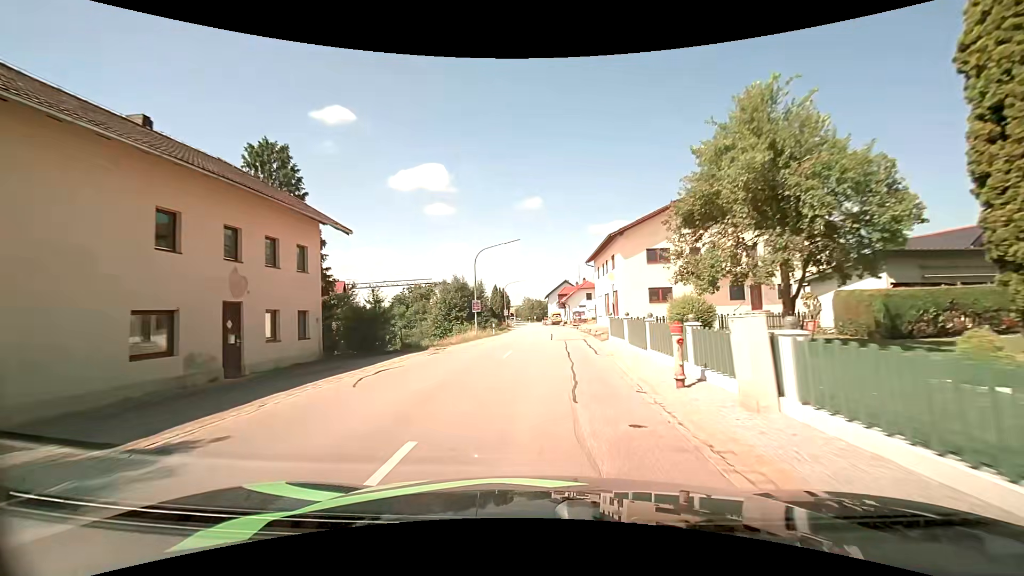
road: secondary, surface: asphalt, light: Day
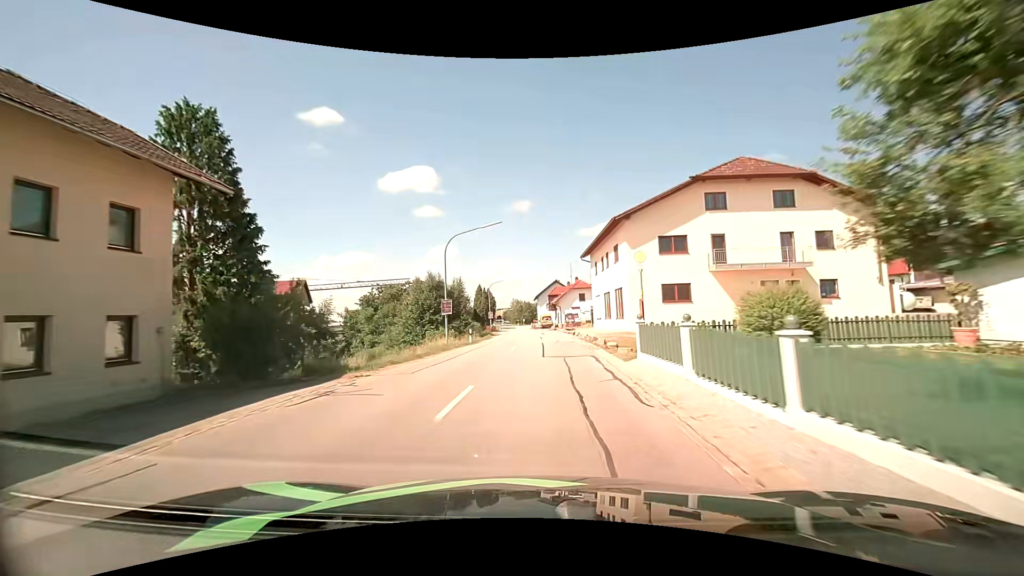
(+0.1, +8.1) m; +2°
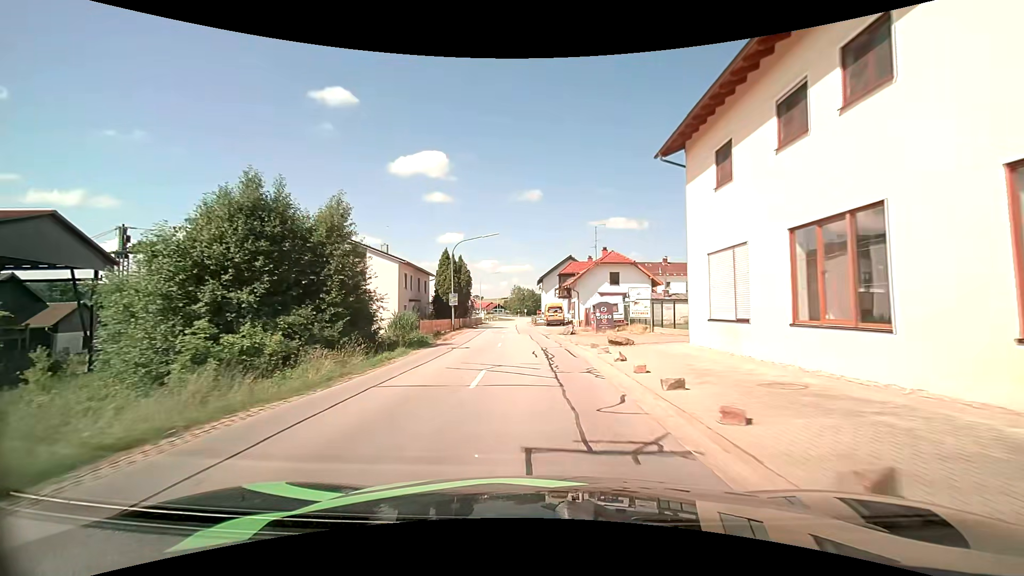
(-0.1, +32.6) m; -1°
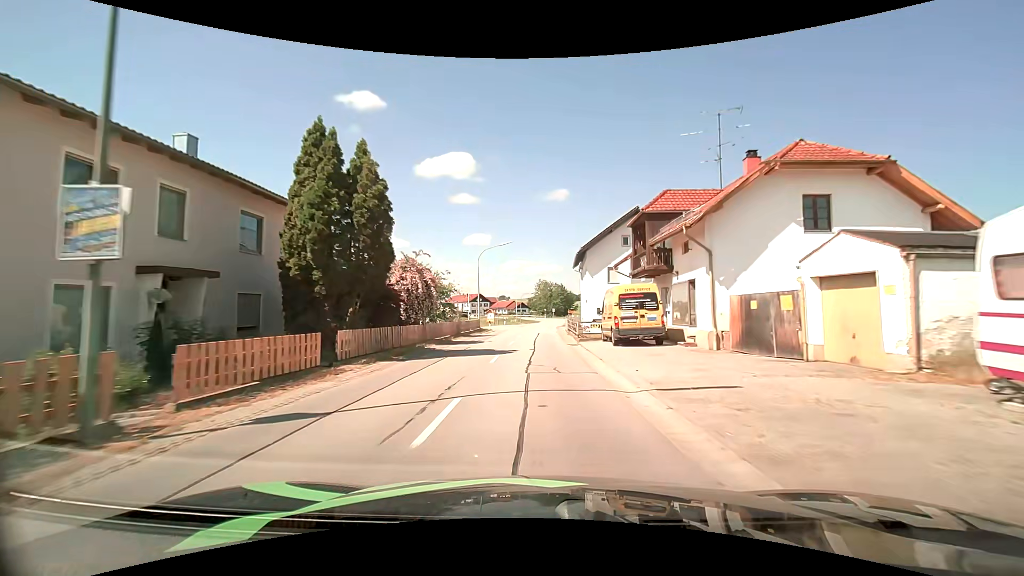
(-0.7, +33.1) m; -3°
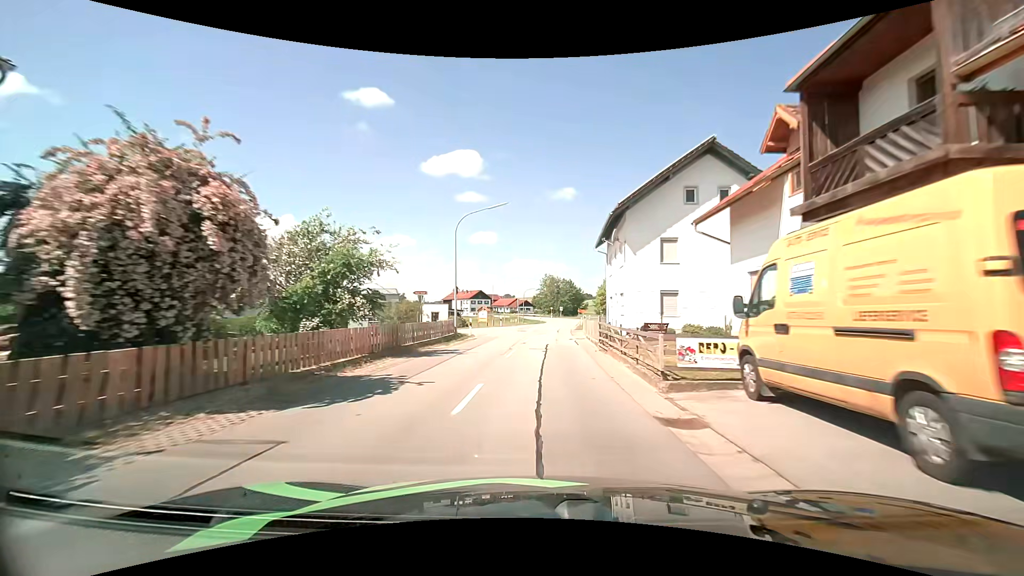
(-0.1, +16.2) m; -1°
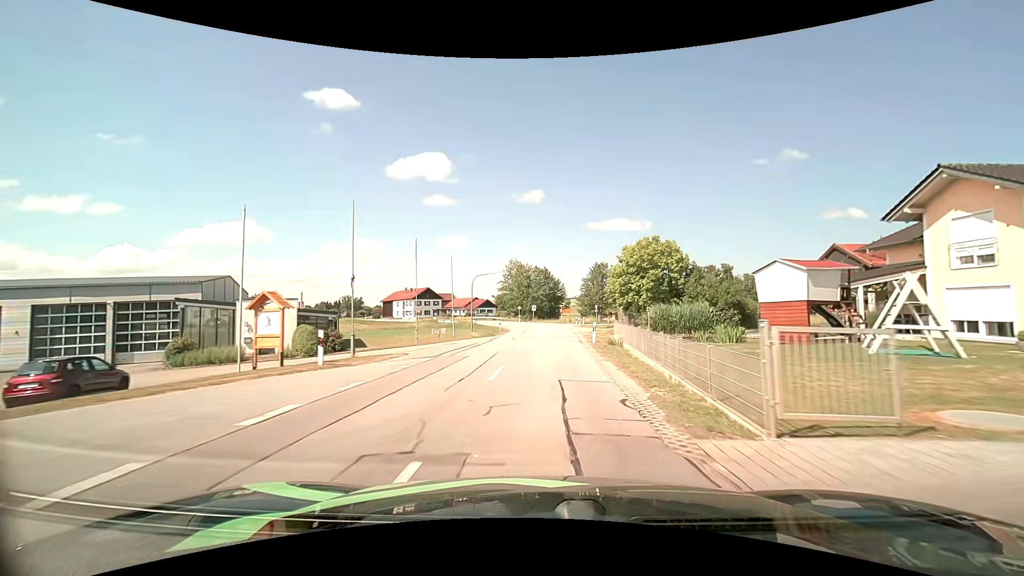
(+1.6, +40.6) m; +5°
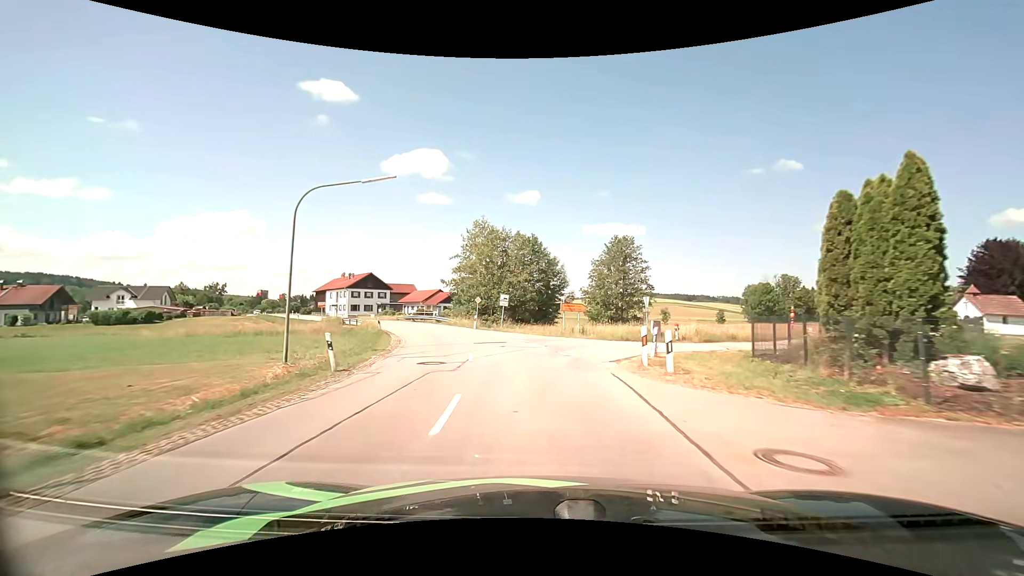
(+0.9, +40.5) m; +1°
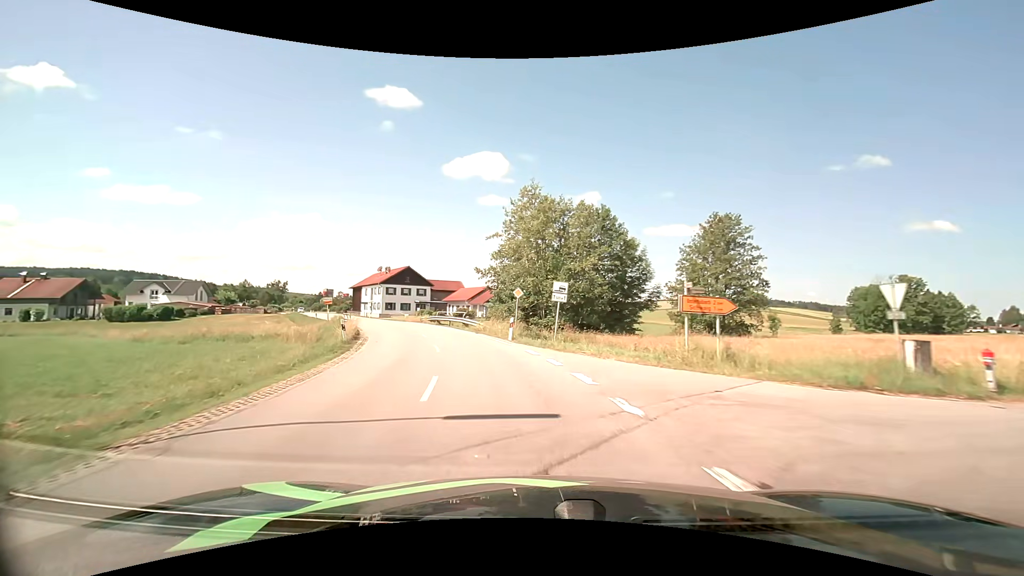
(-0.8, +15.8) m; -7°
(-1, +10) (-2, +20) (-5, +29) (-9, +39) (-13, +48) (-18, +56) (-23, +65) (-28, +74) (-33, +82) (-38, +91) m
